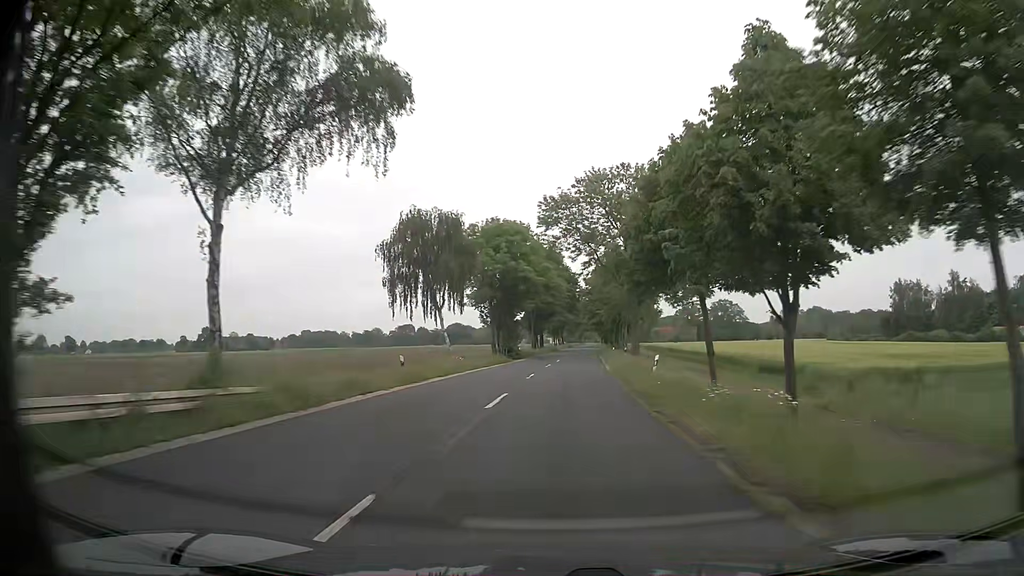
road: secondary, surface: asphalt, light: Day
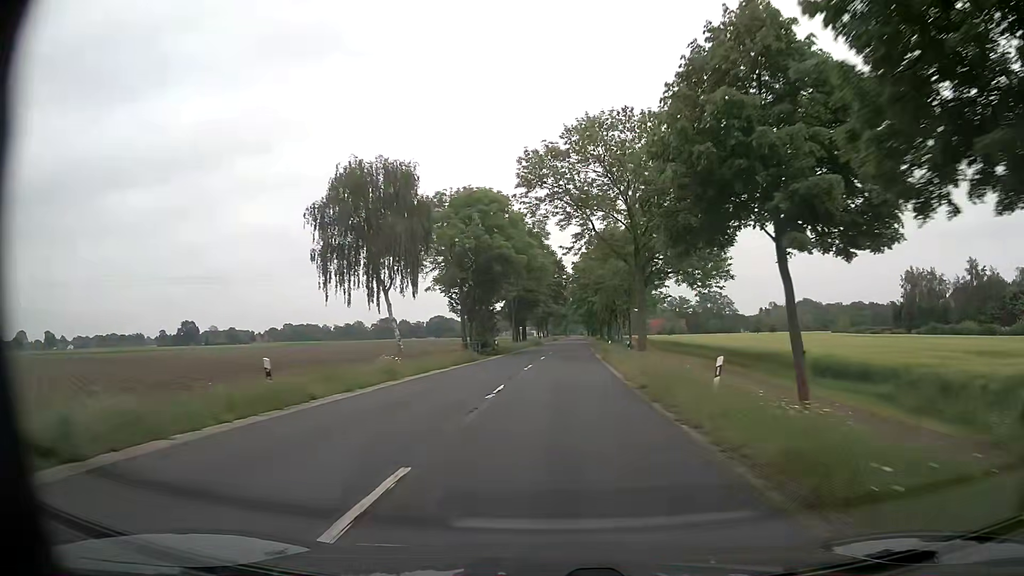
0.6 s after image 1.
(+0.1, +11.3) m; +1°
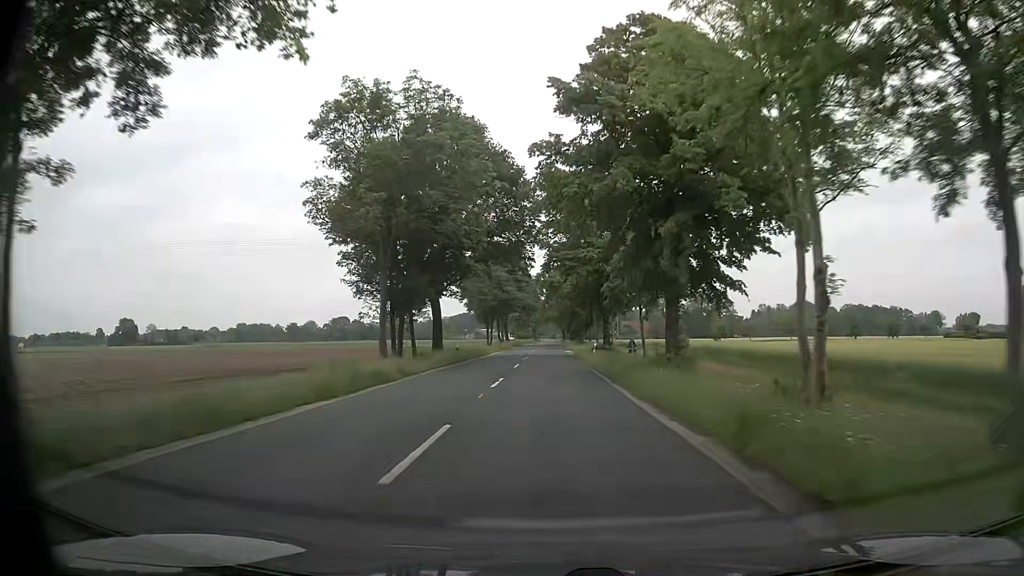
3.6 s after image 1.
(+1.6, +56.2) m; +2°
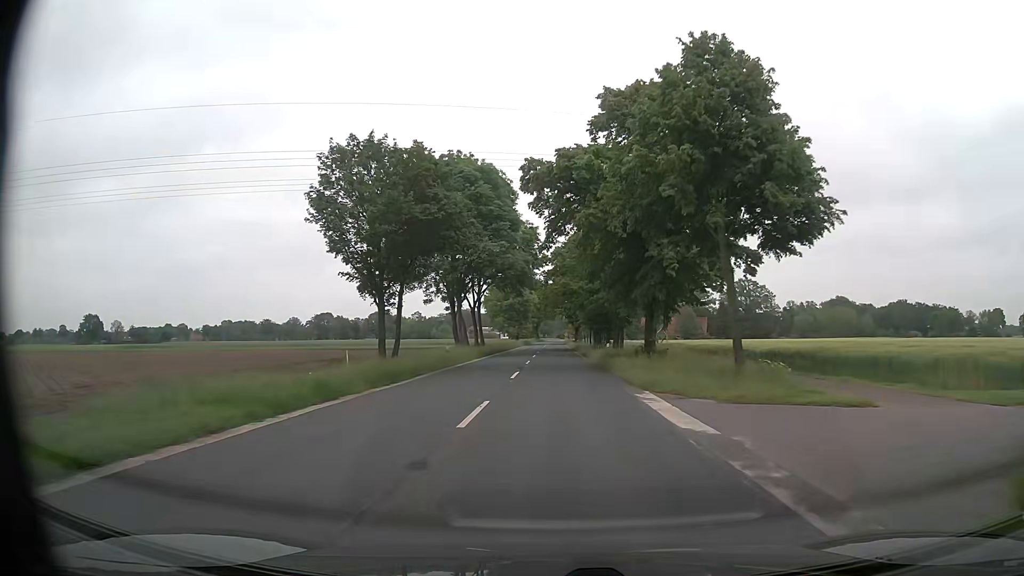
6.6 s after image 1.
(-0.2, +56.2) m; 0°
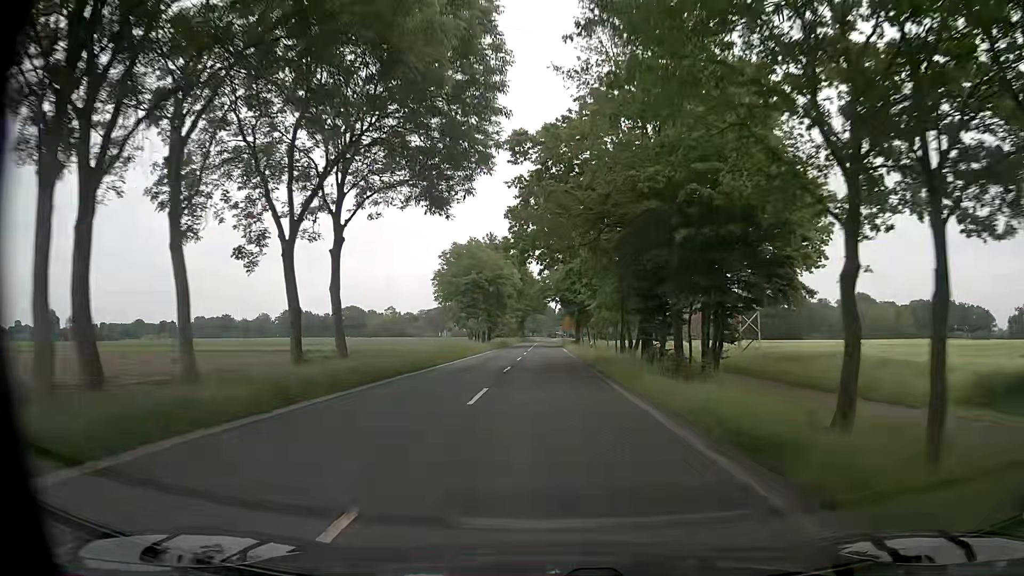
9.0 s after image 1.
(+0.3, +45.0) m; +1°
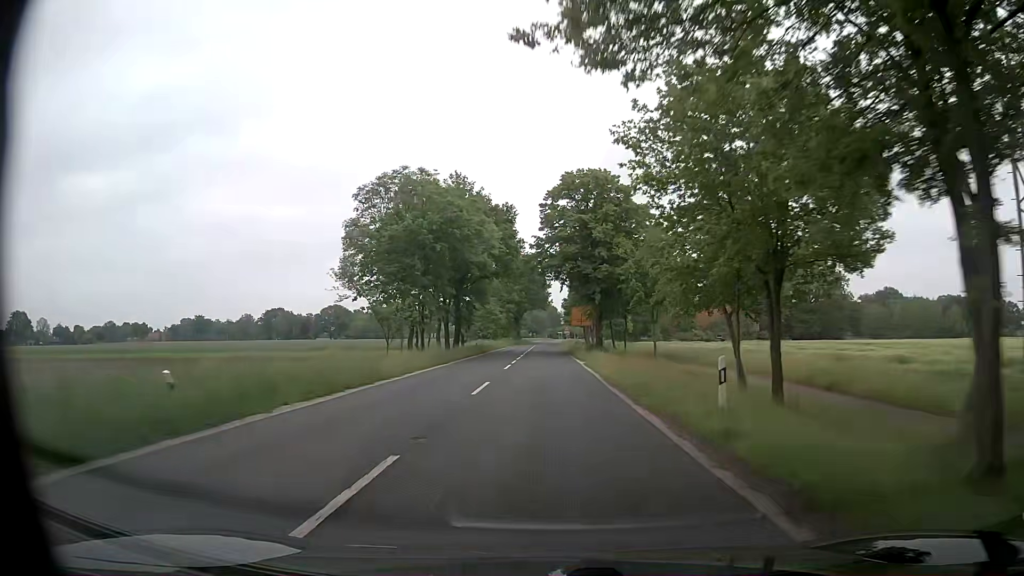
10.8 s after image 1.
(-0.1, +33.8) m; 0°
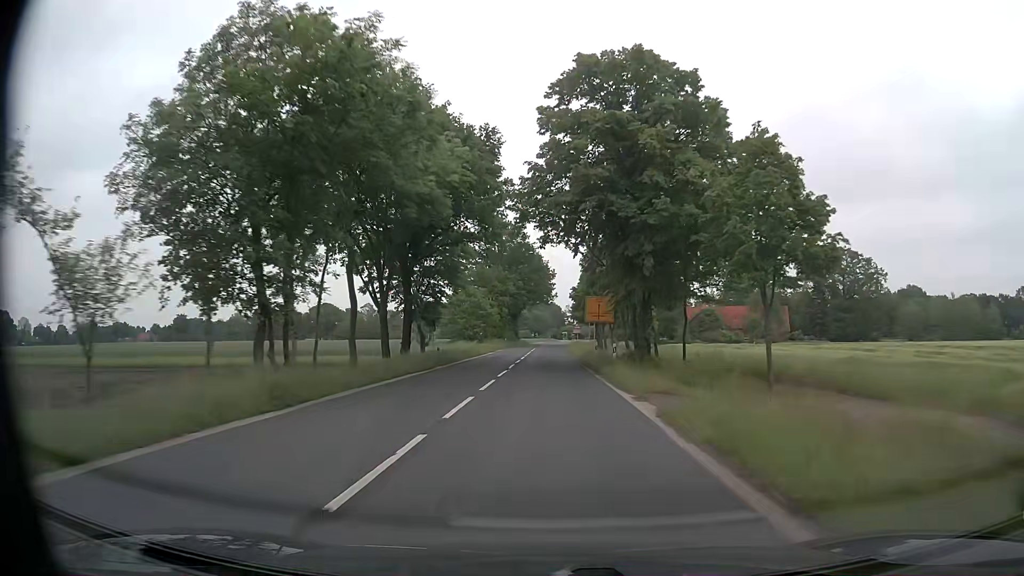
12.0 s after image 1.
(-0.1, +22.5) m; -1°
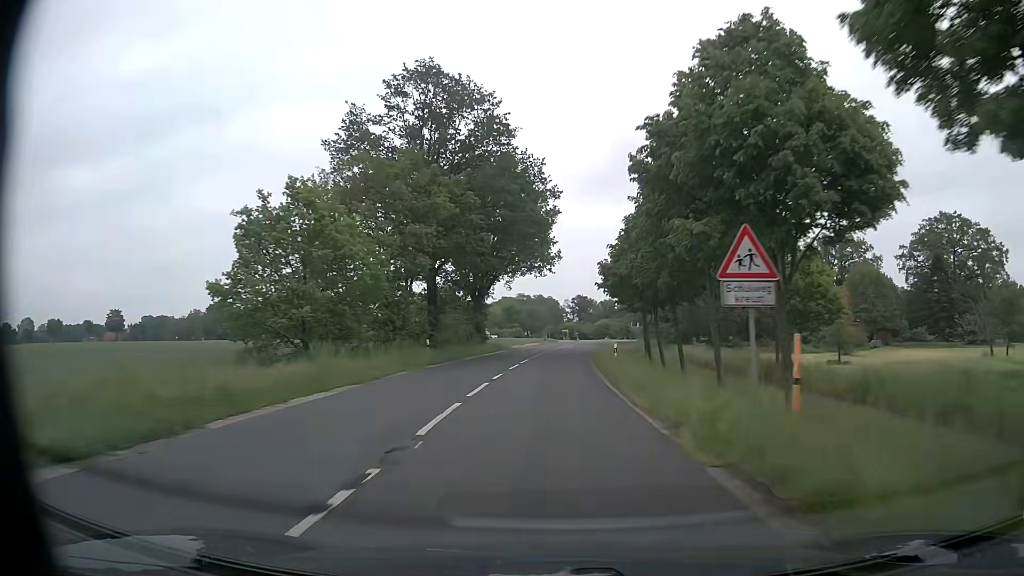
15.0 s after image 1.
(+0.4, +56.3) m; 0°
(0, +10) (0, +20) (+1, +30) (+1, +40) (+2, +50) (+2, +60) (+3, +70) (+4, +80) (+5, +90) (+7, +100) m
